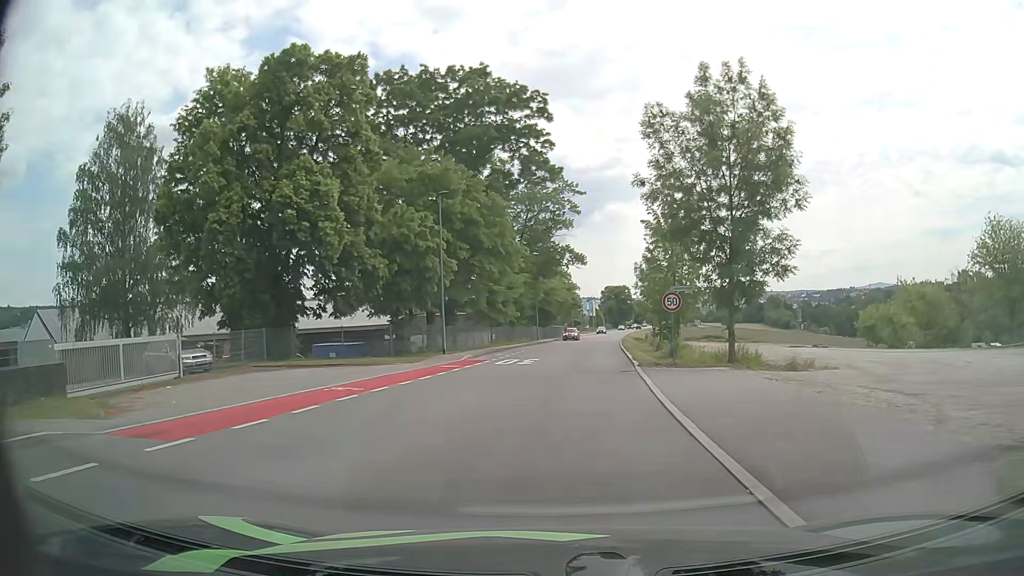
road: tertiary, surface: asphalt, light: Day
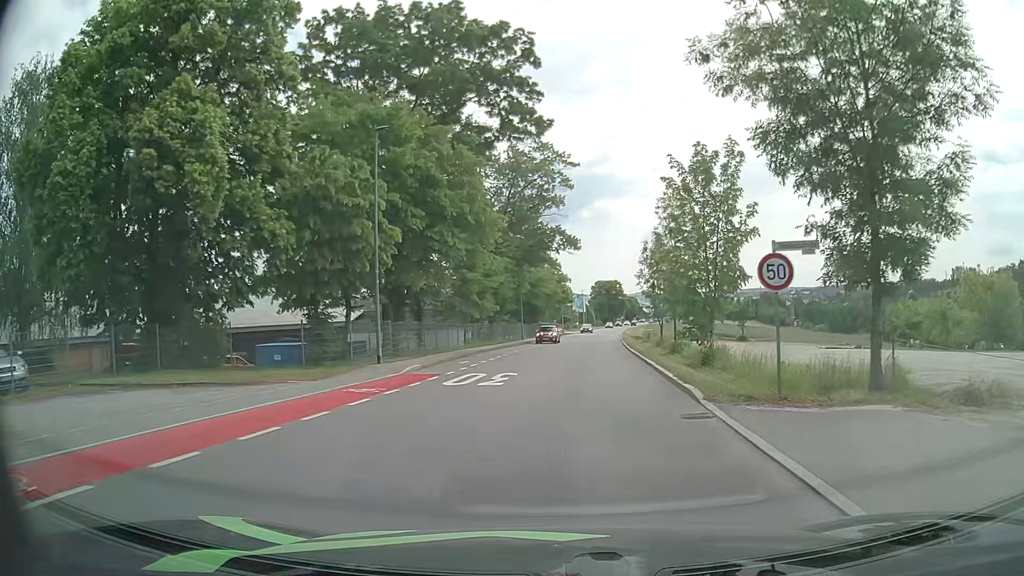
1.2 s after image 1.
(+0.1, +10.8) m; +2°
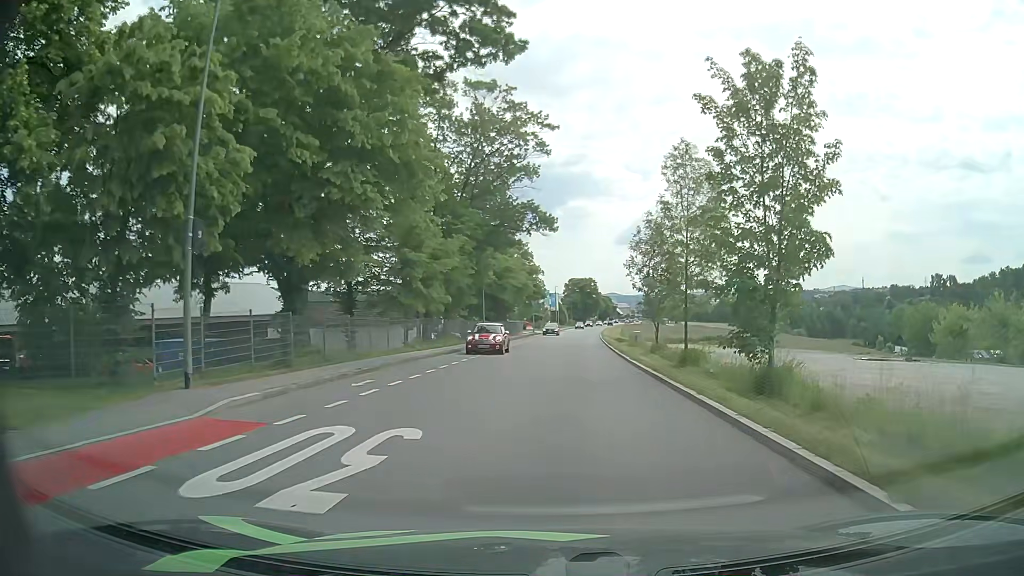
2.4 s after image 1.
(+0.1, +11.1) m; +2°
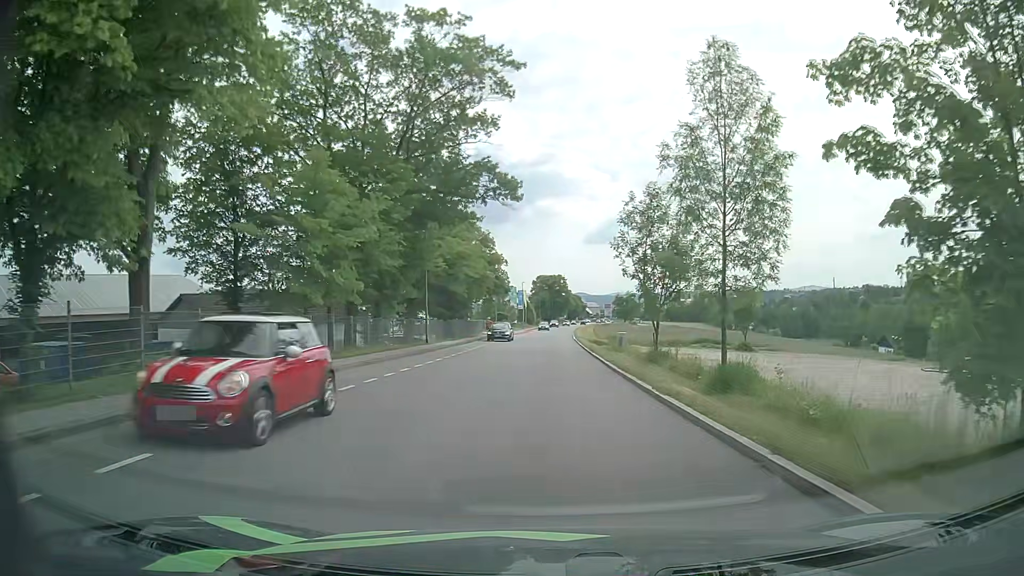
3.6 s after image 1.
(+0.4, +11.5) m; +3°
(0, +10) (0, +20) (0, +30) (0, +40) (+1, +50) (+1, +60) (+1, +70) (+1, +80) (+2, +90) (+2, +100) m
